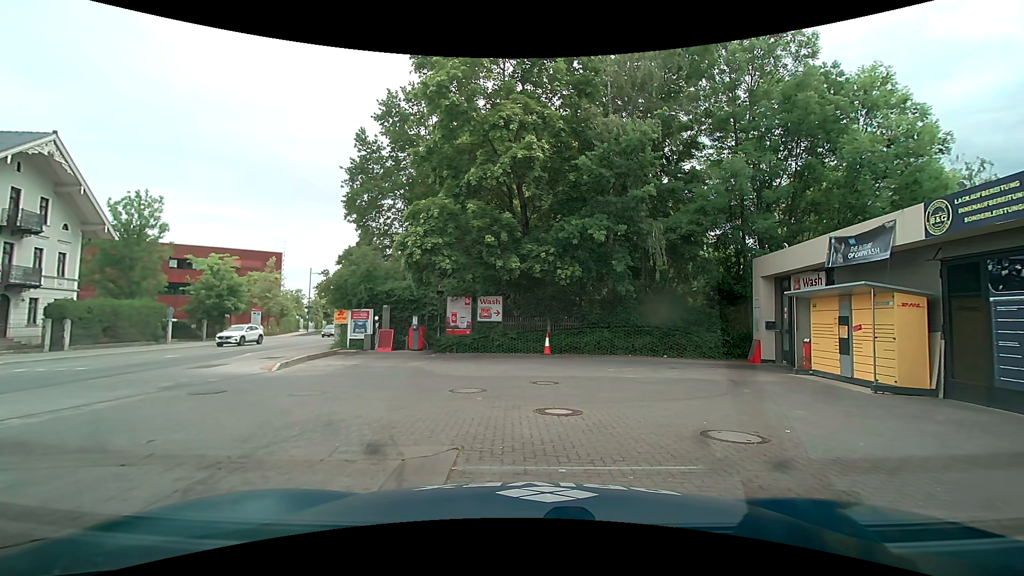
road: secondary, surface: asphalt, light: Day
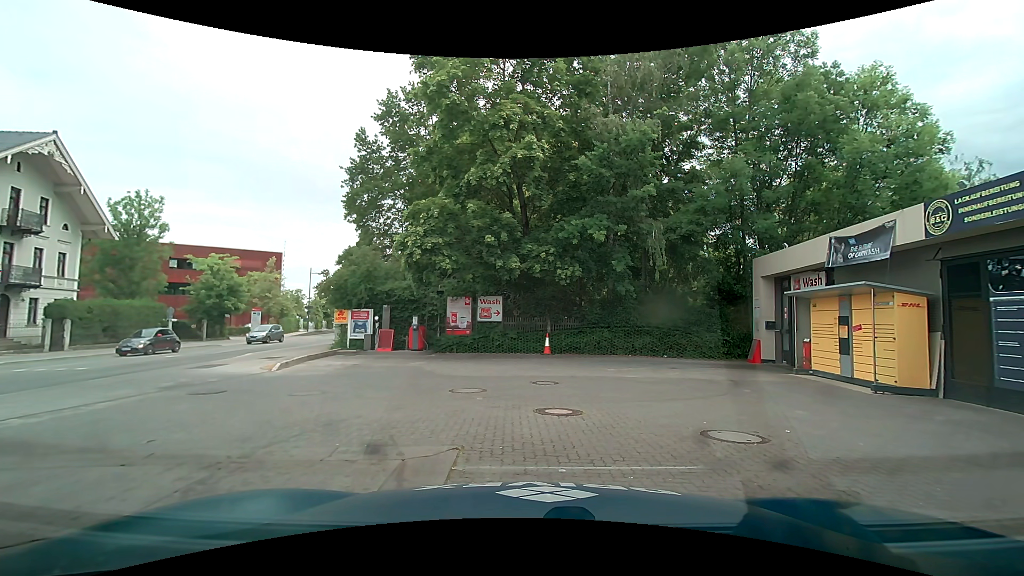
(0.0, 0.0) m; 0°
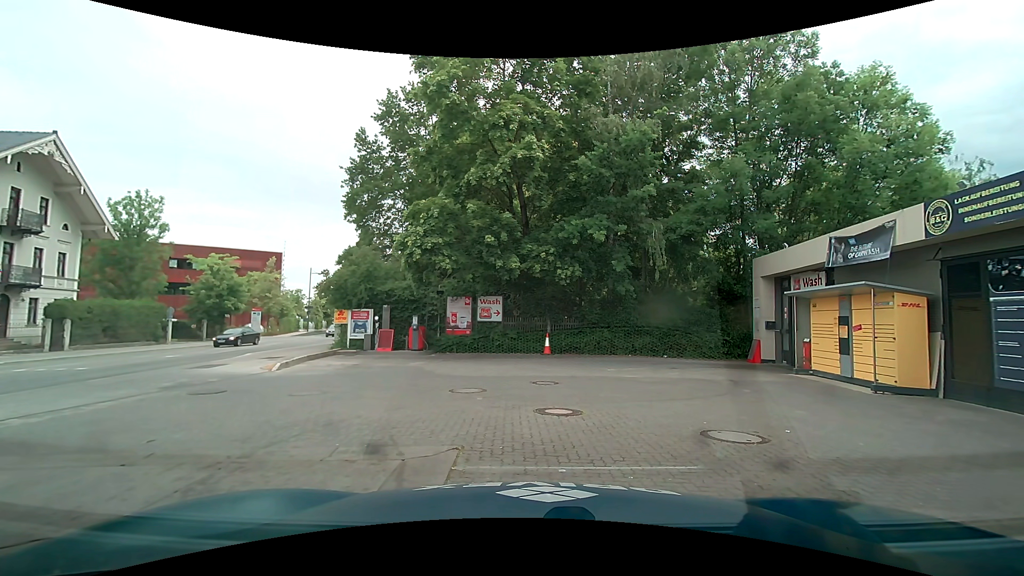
(0.0, 0.0) m; 0°
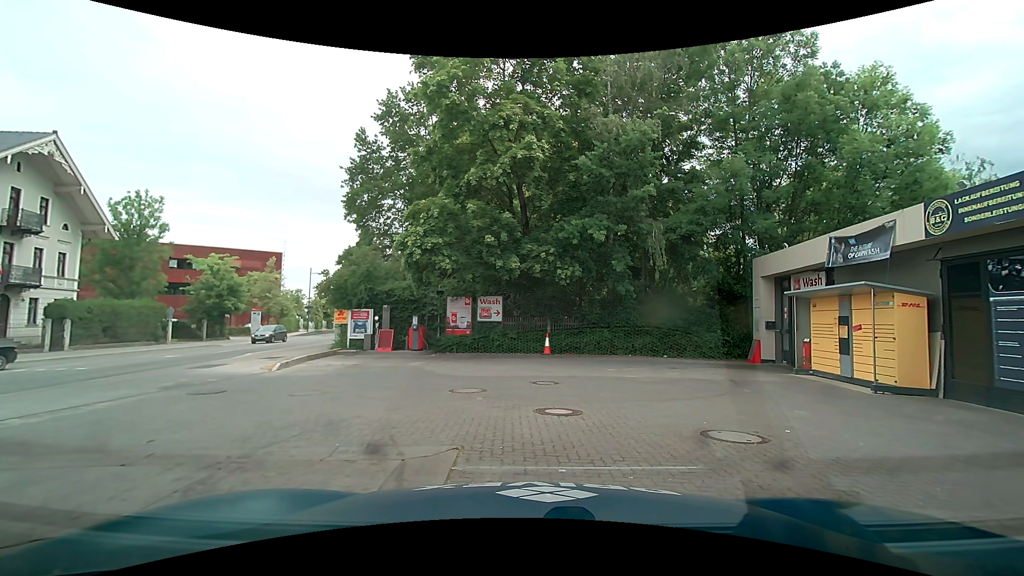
(0.0, 0.0) m; 0°
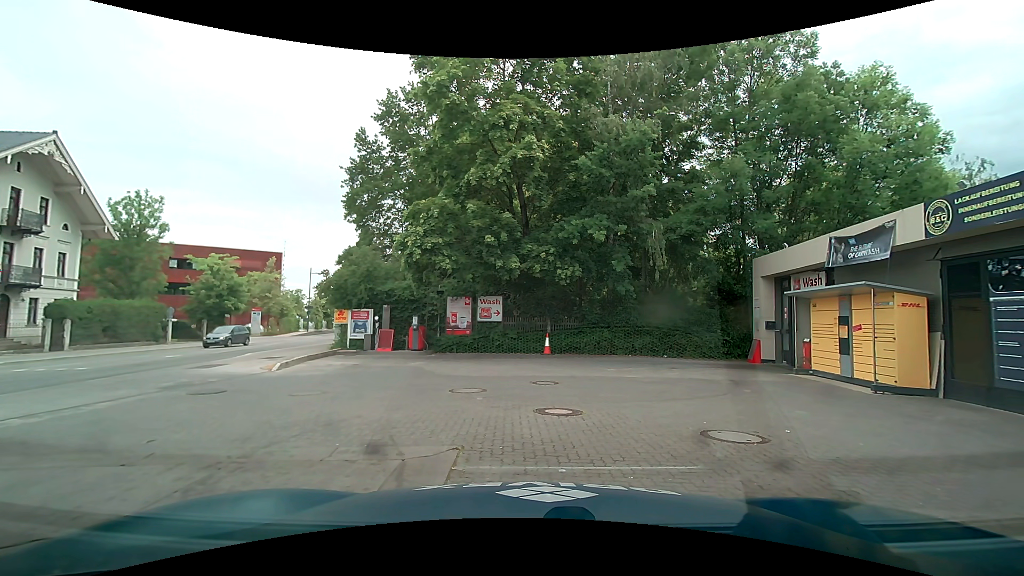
(0.0, 0.0) m; 0°
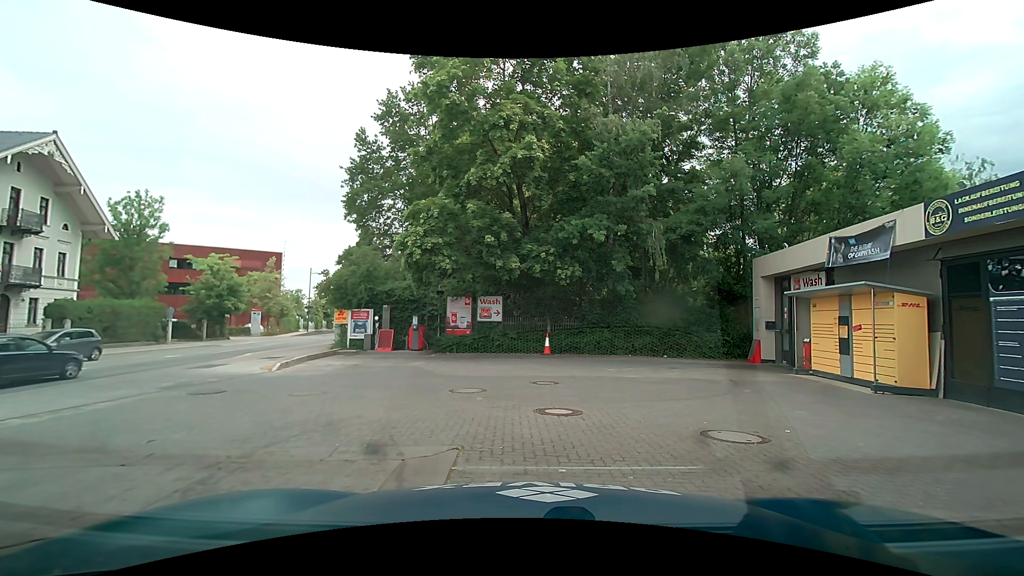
(0.0, 0.0) m; 0°
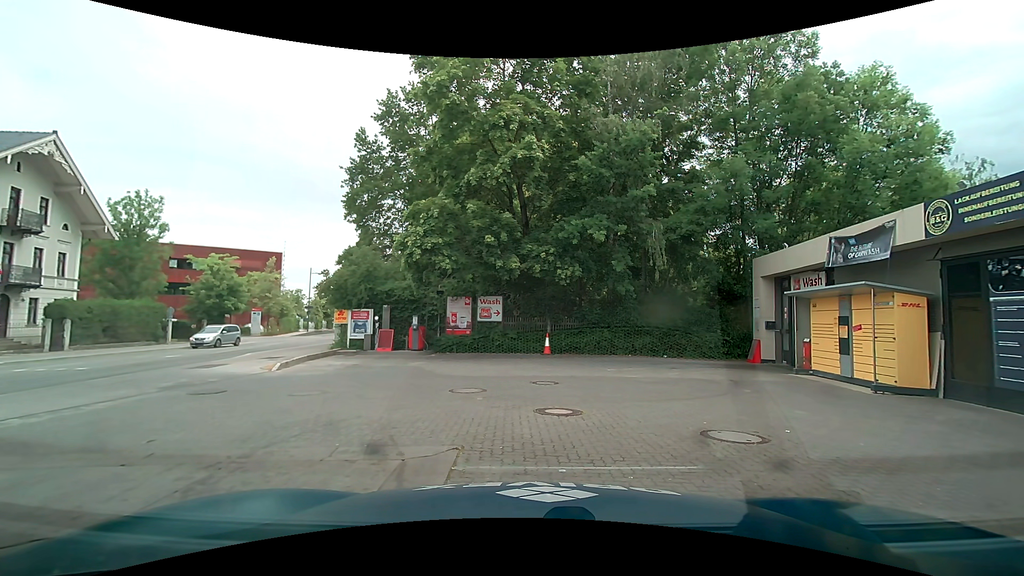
(0.0, 0.0) m; 0°
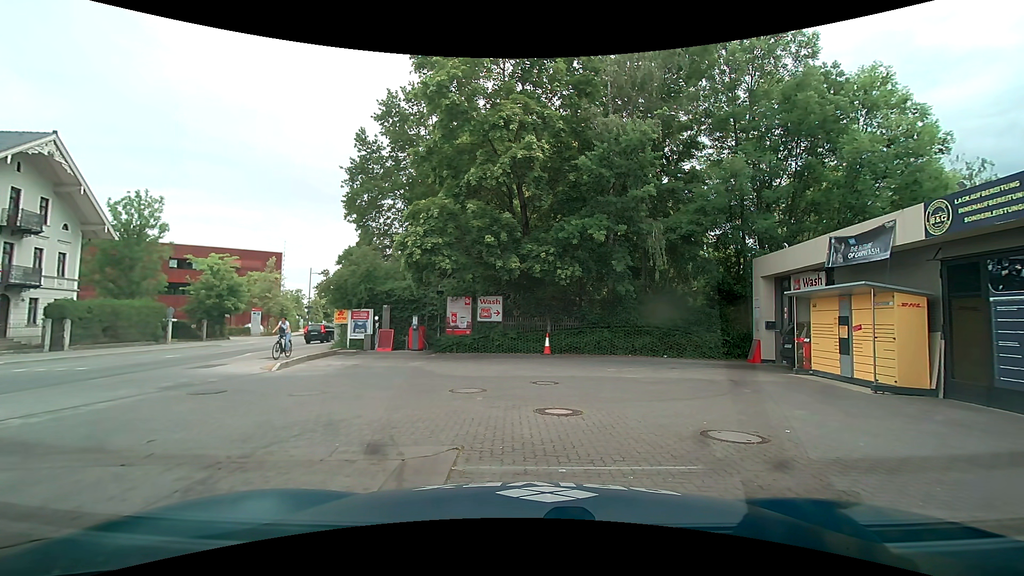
(0.0, 0.0) m; 0°
